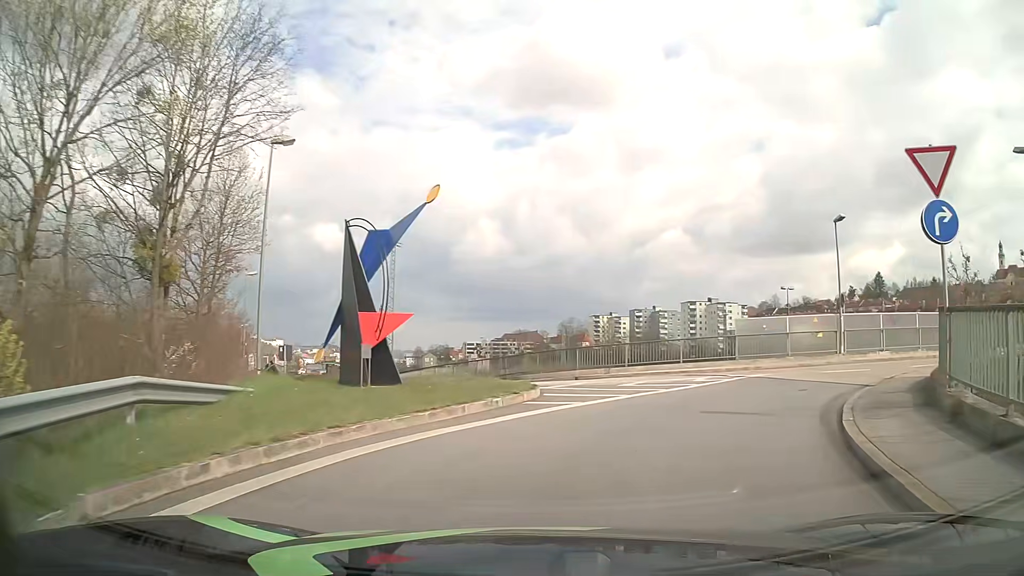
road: unclassified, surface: asphalt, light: Day
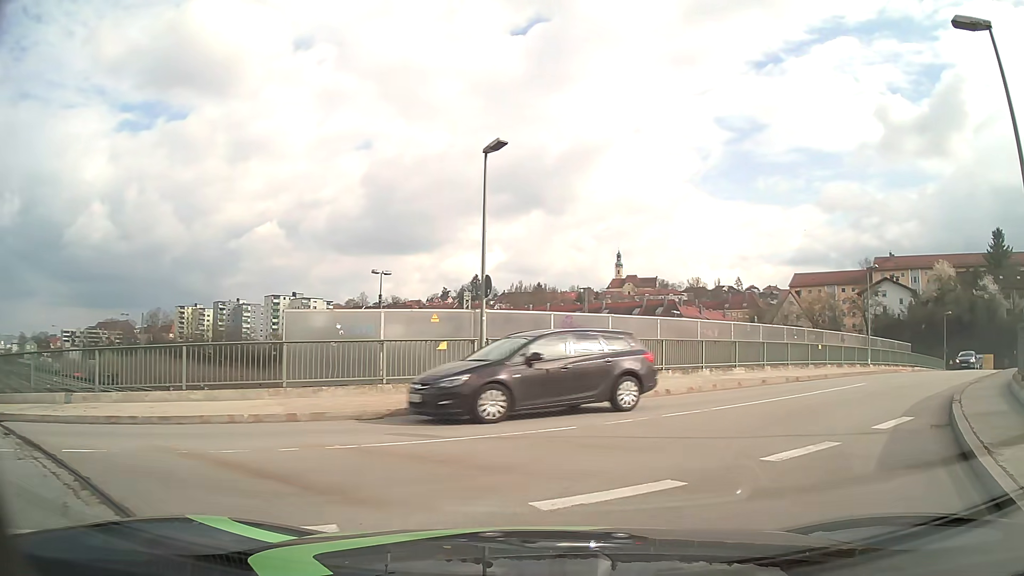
(+3.8, +12.9) m; +35°
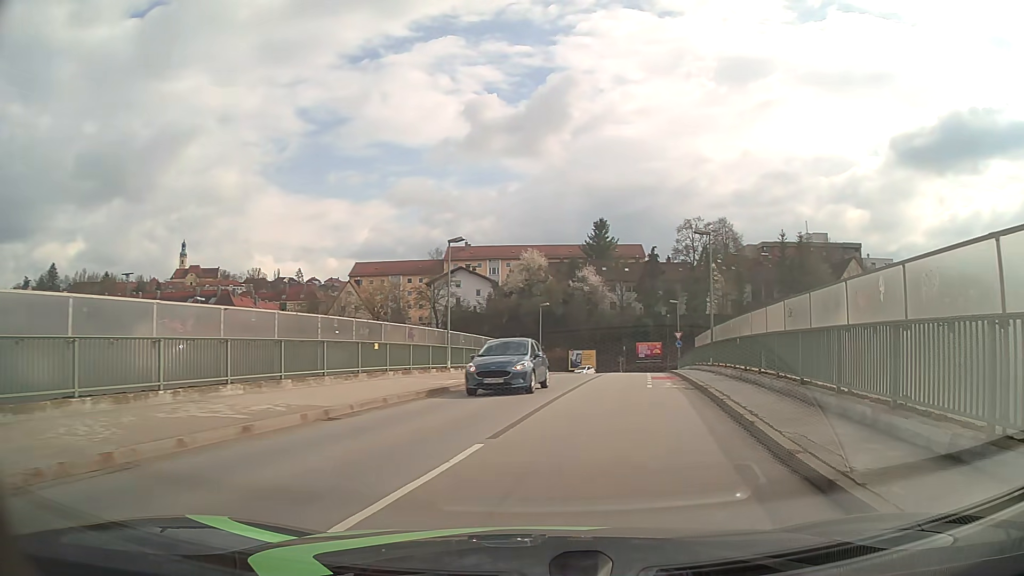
(+4.0, +11.1) m; +39°
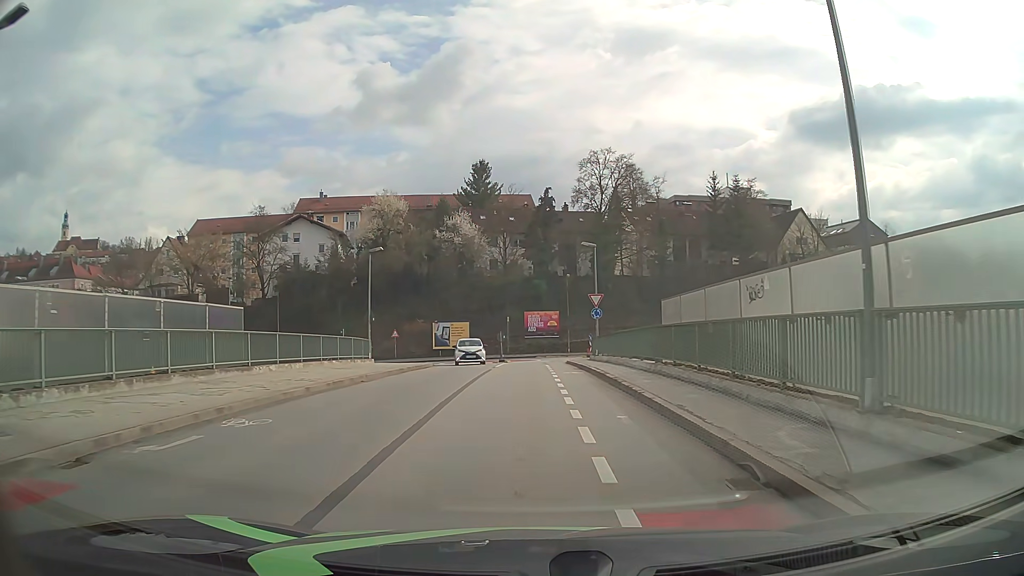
(+3.1, +24.3) m; +10°
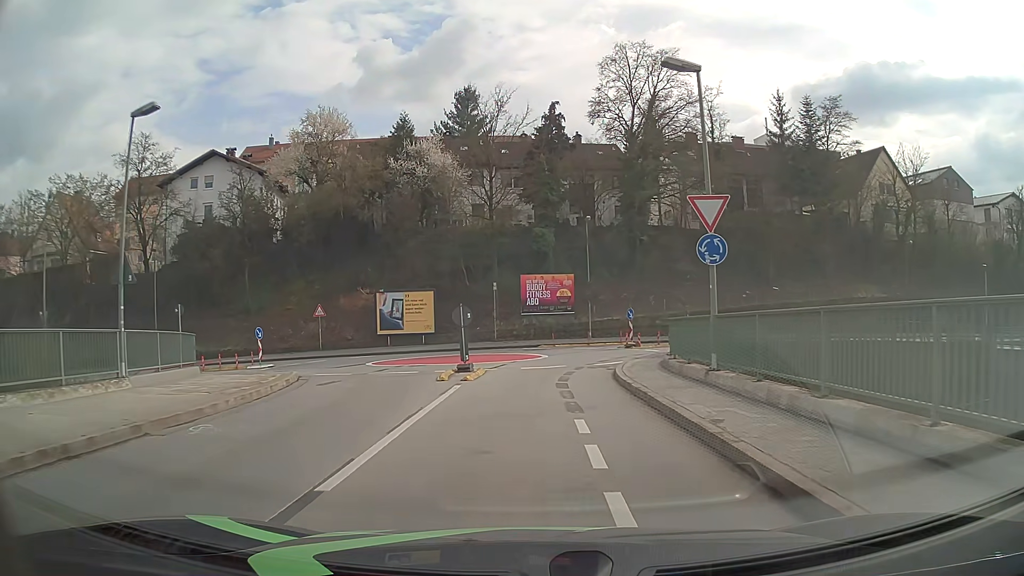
(0.0, +24.0) m; 0°
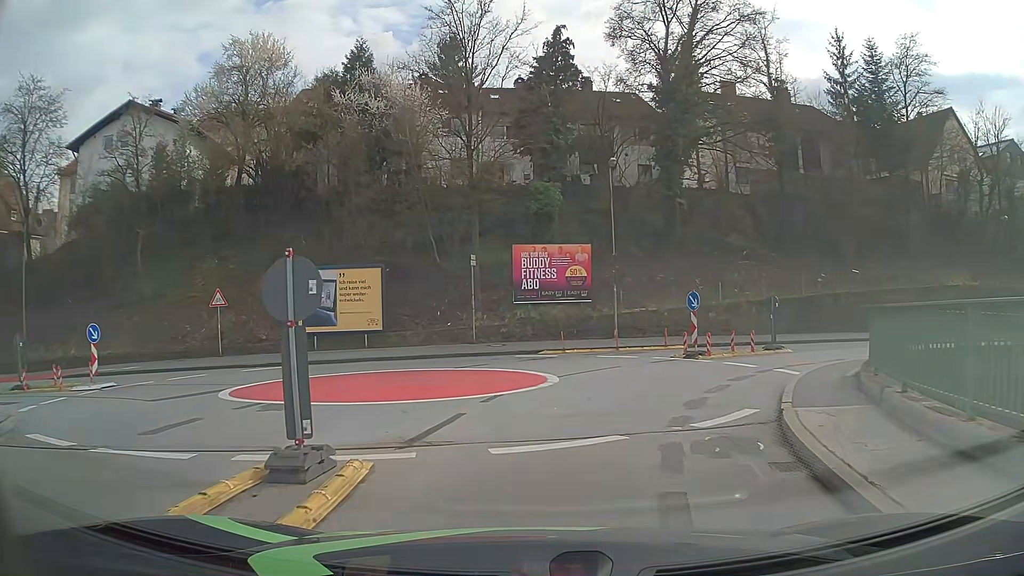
(-0.1, +14.1) m; 0°
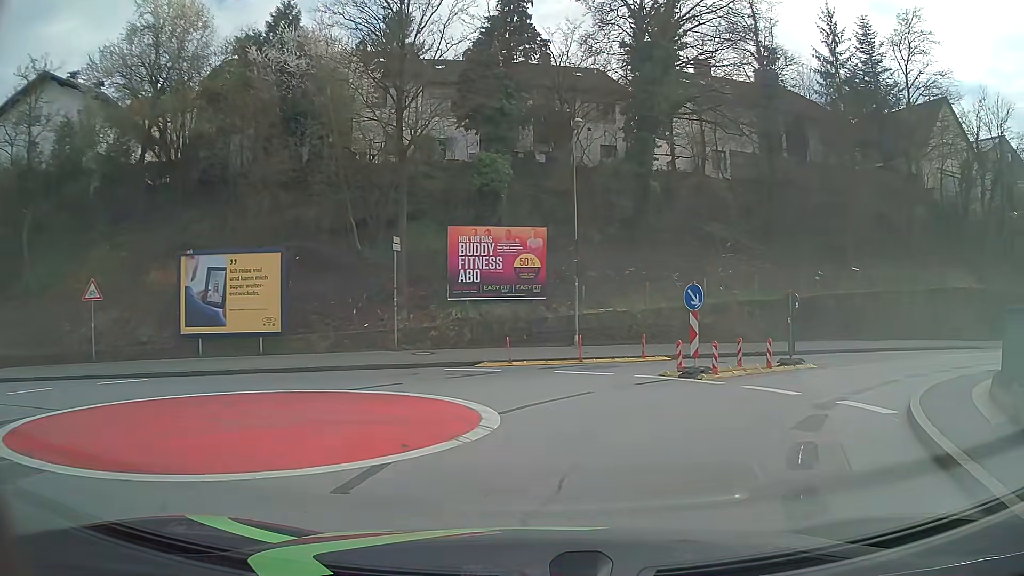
(+0.1, +6.2) m; +4°
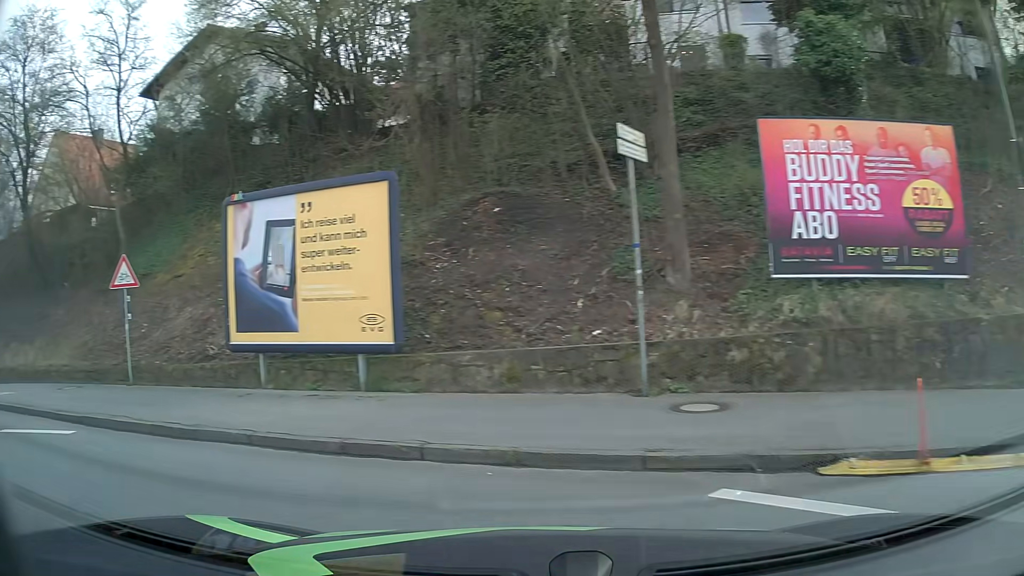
(+0.3, +13.3) m; -30°
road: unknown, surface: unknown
(-6, +7) (-15, +11) (-25, +14) (-34, +18) (-43, +21) (-53, +25) (-62, +30) (-70, +34) (-79, +39) (-88, +44) m
